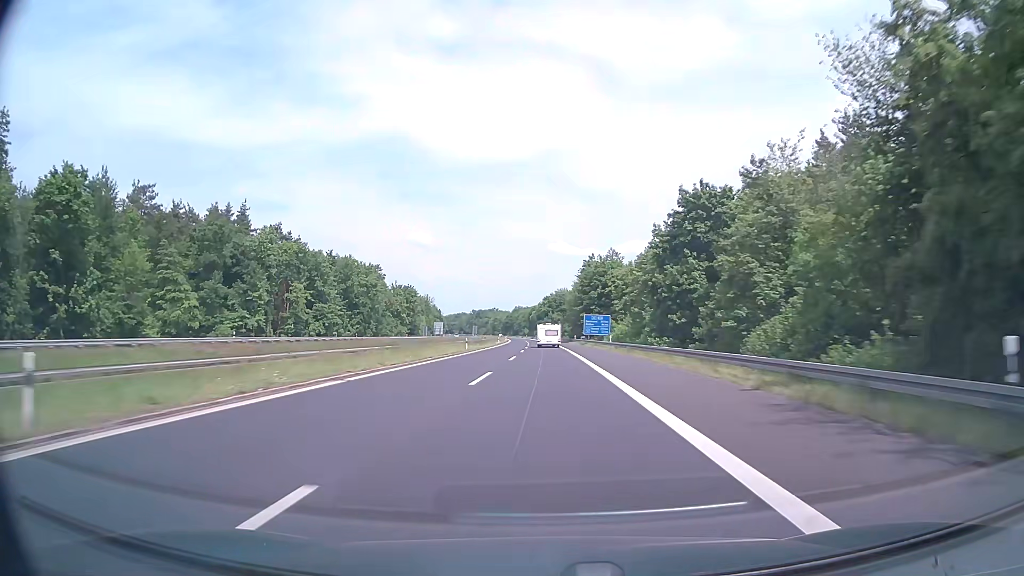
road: motorway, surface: asphalt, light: Day
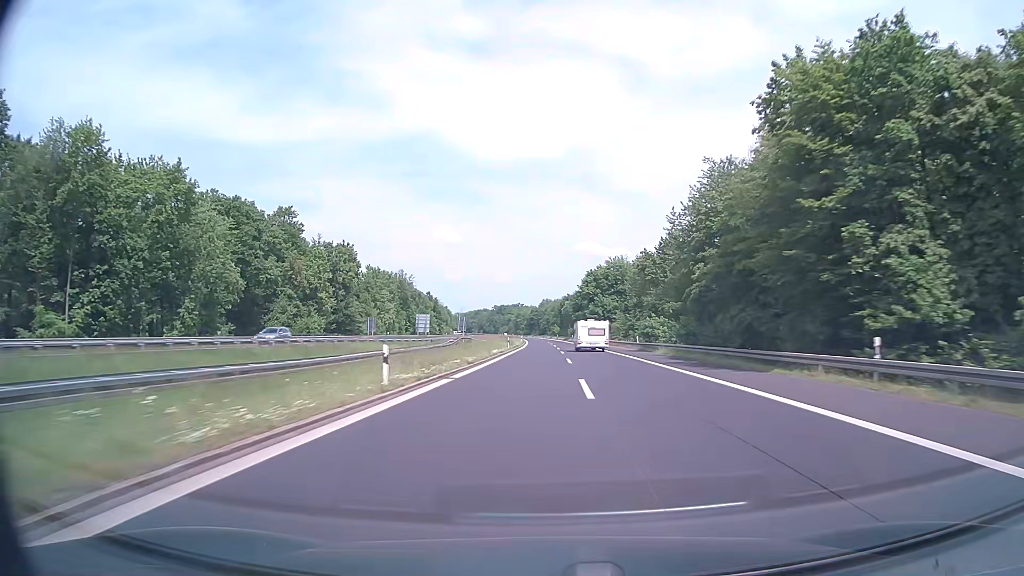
(-3.0, +94.3) m; -3°
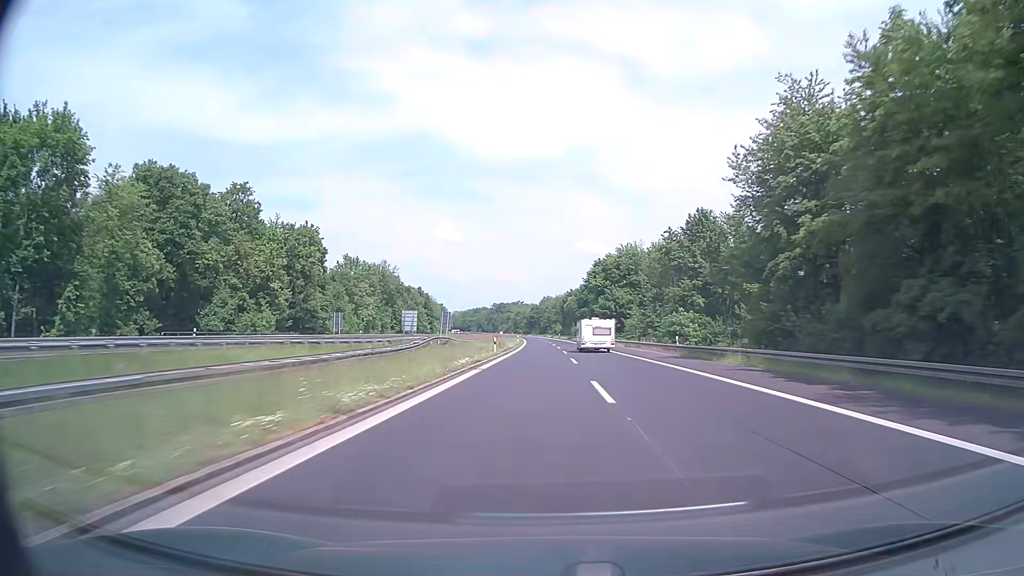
(0.0, +18.9) m; 0°
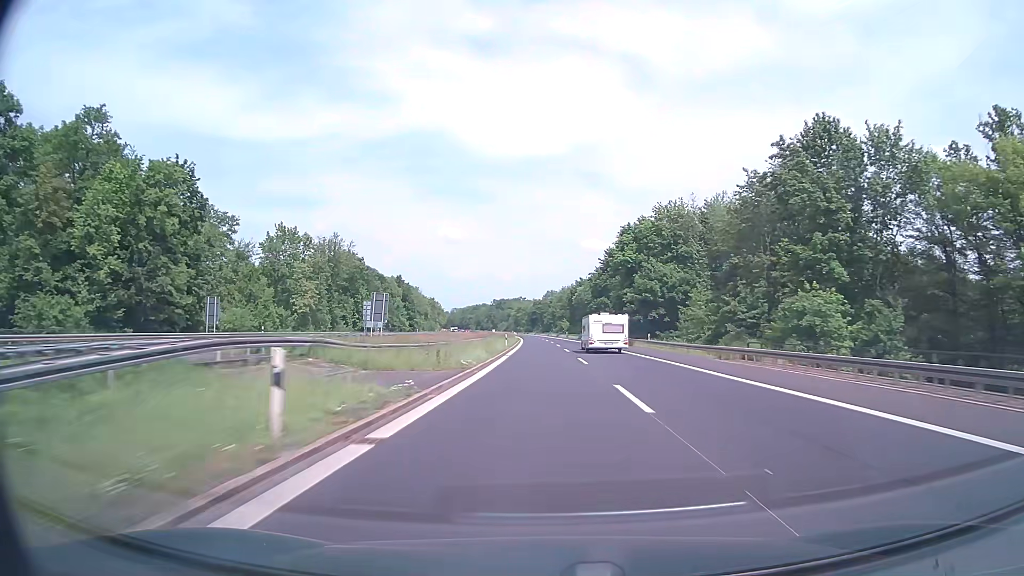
(-0.1, +37.9) m; 0°
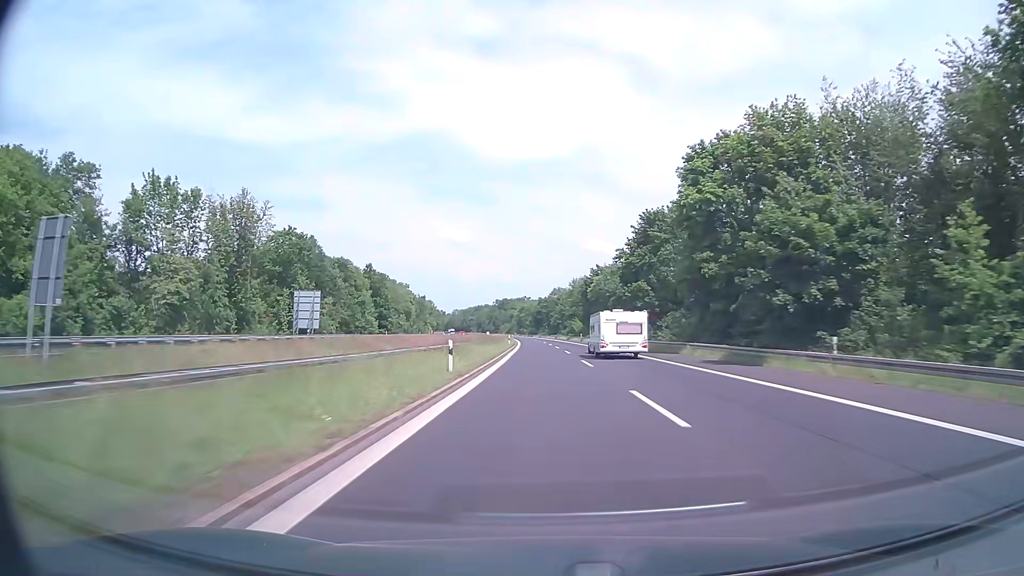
(0.0, +38.0) m; 0°
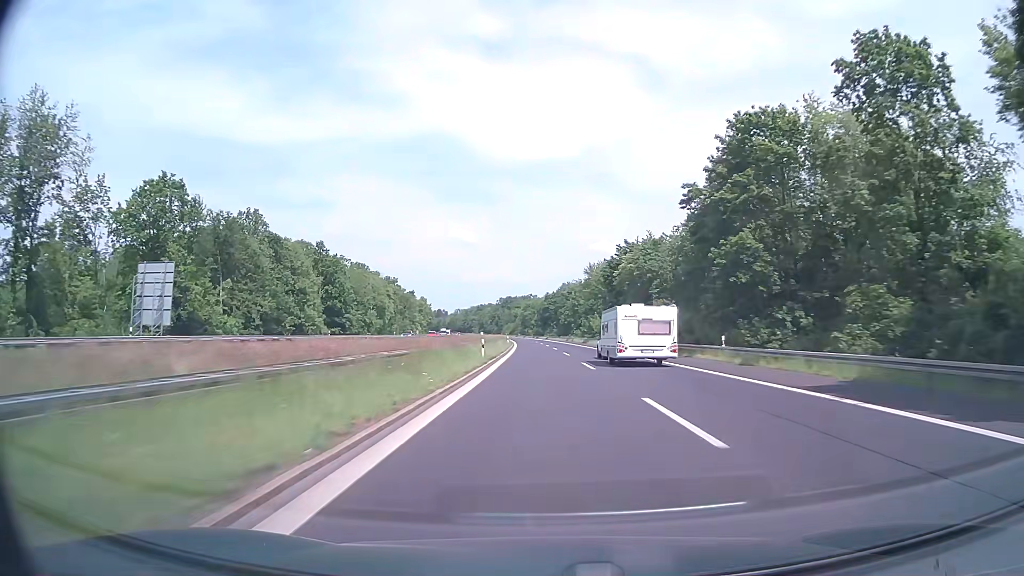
(-0.2, +38.0) m; -1°
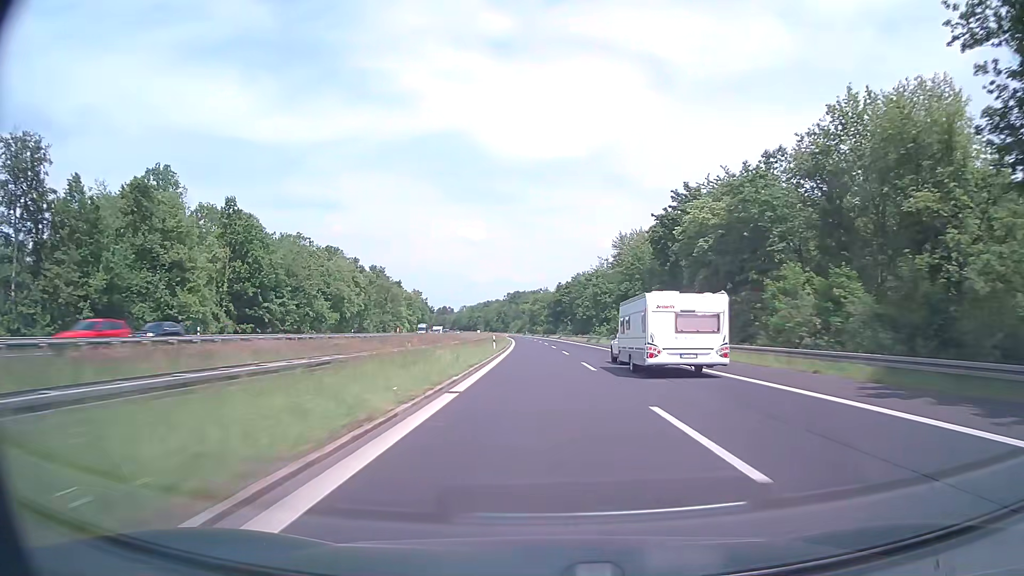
(-0.2, +38.0) m; -1°
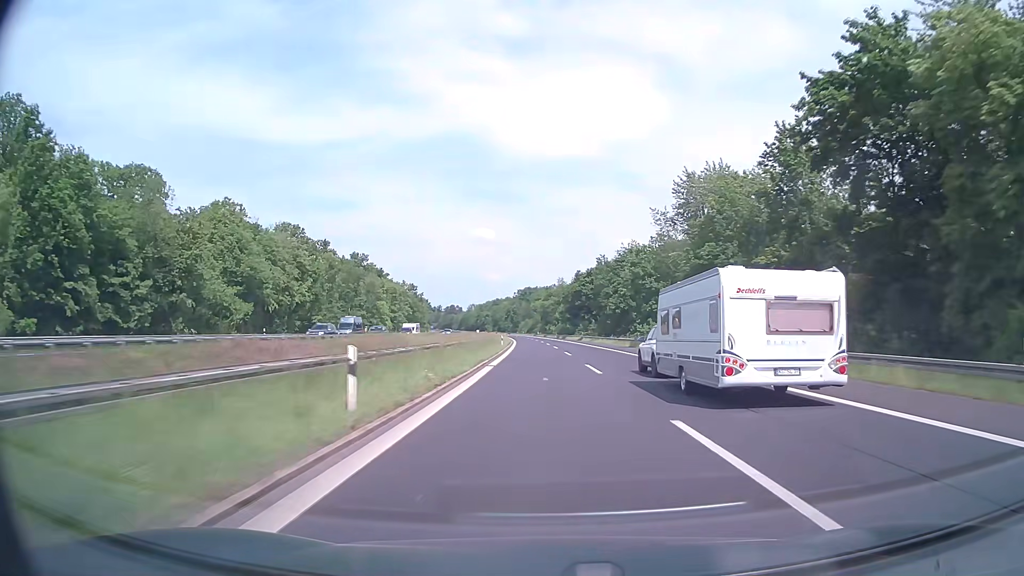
(-0.4, +38.0) m; -1°
(0, +10) (0, +20) (0, +30) (0, +40) (-1, +50) (-1, +60) (-1, +70) (-2, +80) (-2, +90) (-2, +100) m
